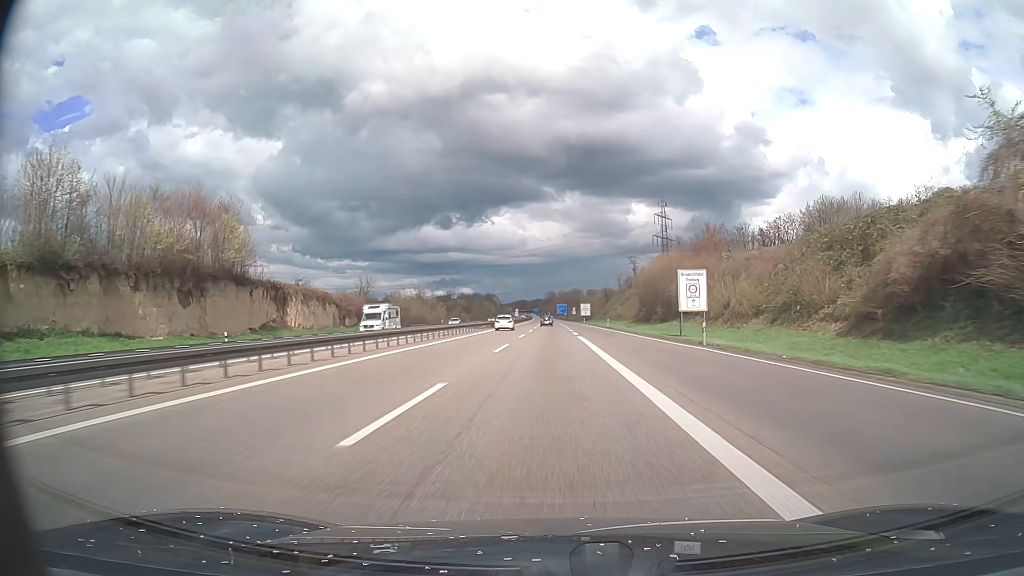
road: motorway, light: Day
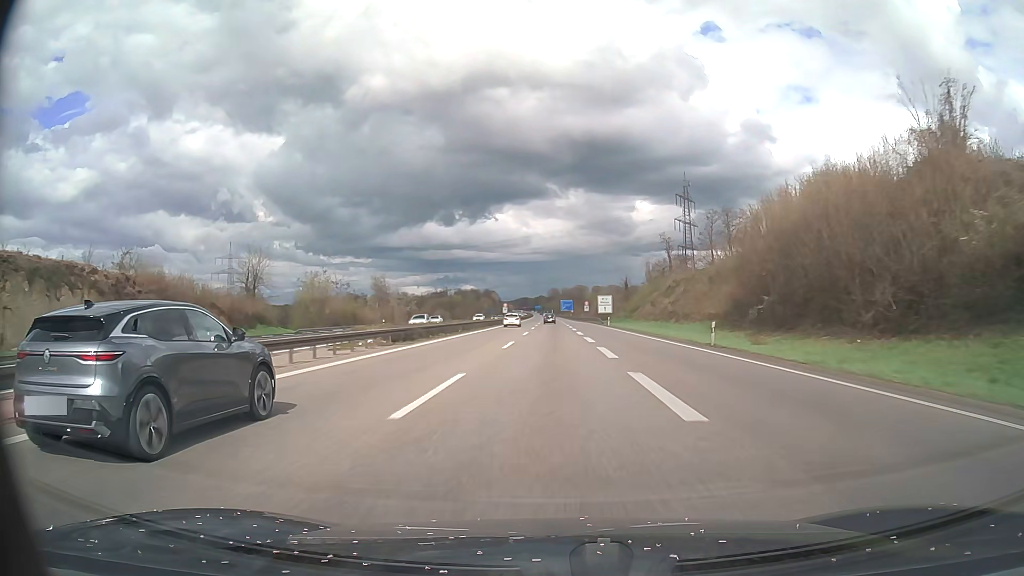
(-0.1, +52.5) m; 0°
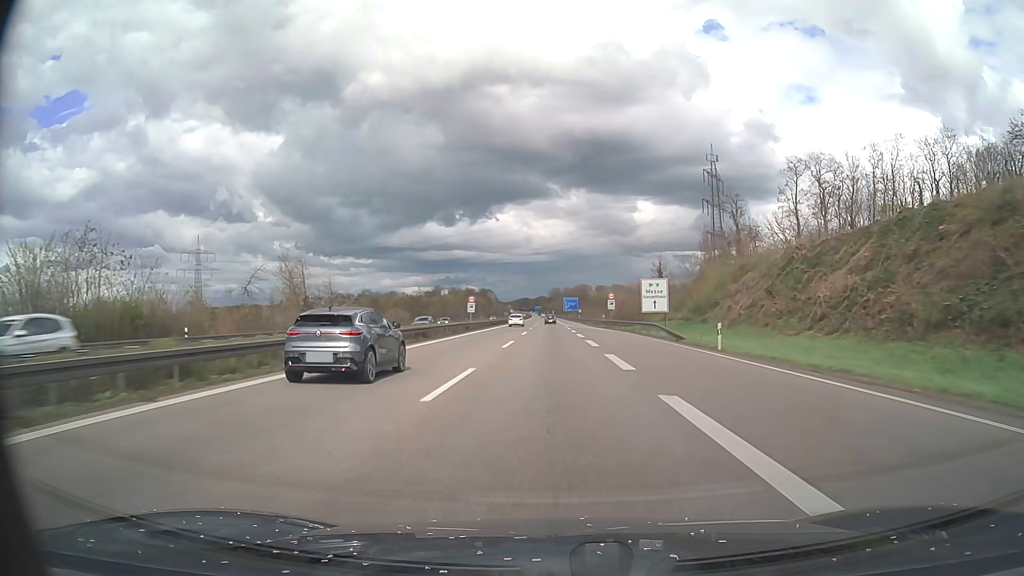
(0.0, +52.3) m; 0°
